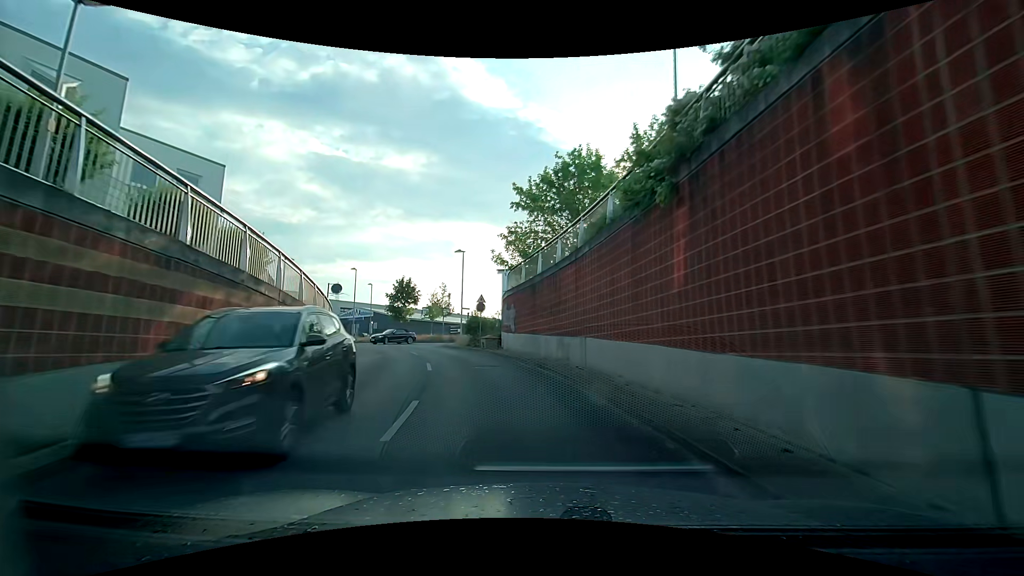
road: unclassified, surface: asphalt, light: Day
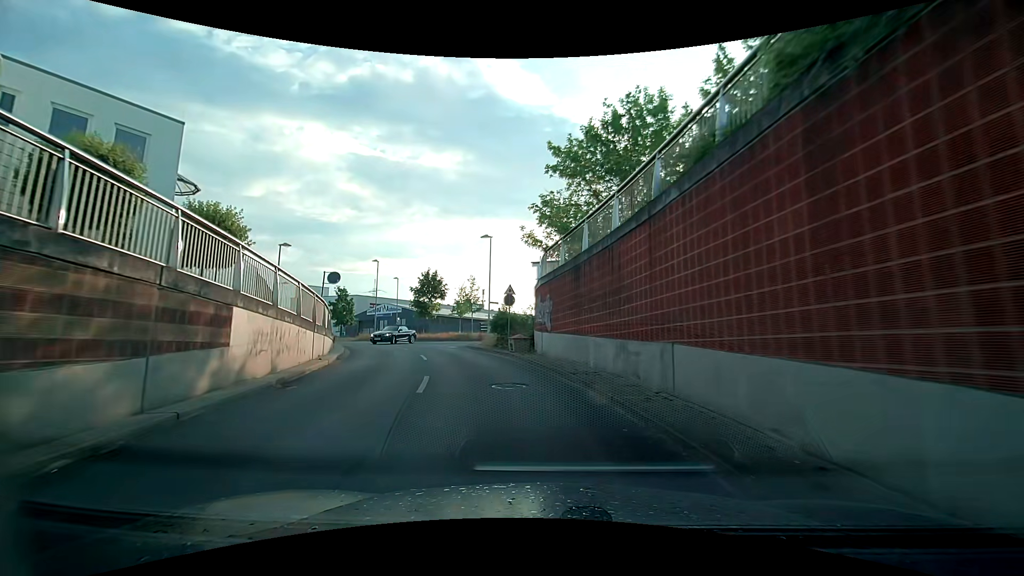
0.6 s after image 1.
(-0.1, +5.5) m; -3°
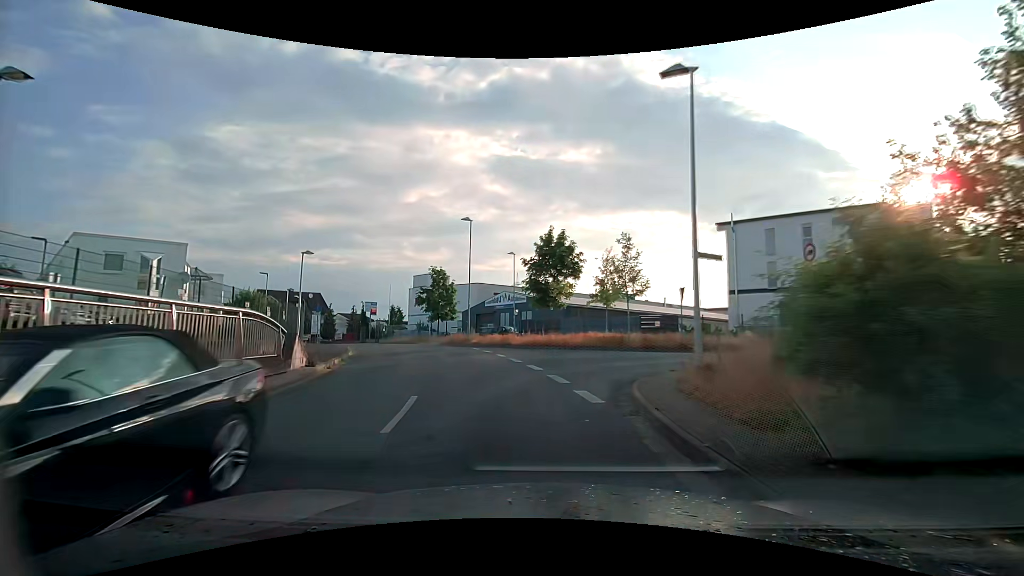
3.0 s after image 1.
(-3.2, +21.3) m; -16°
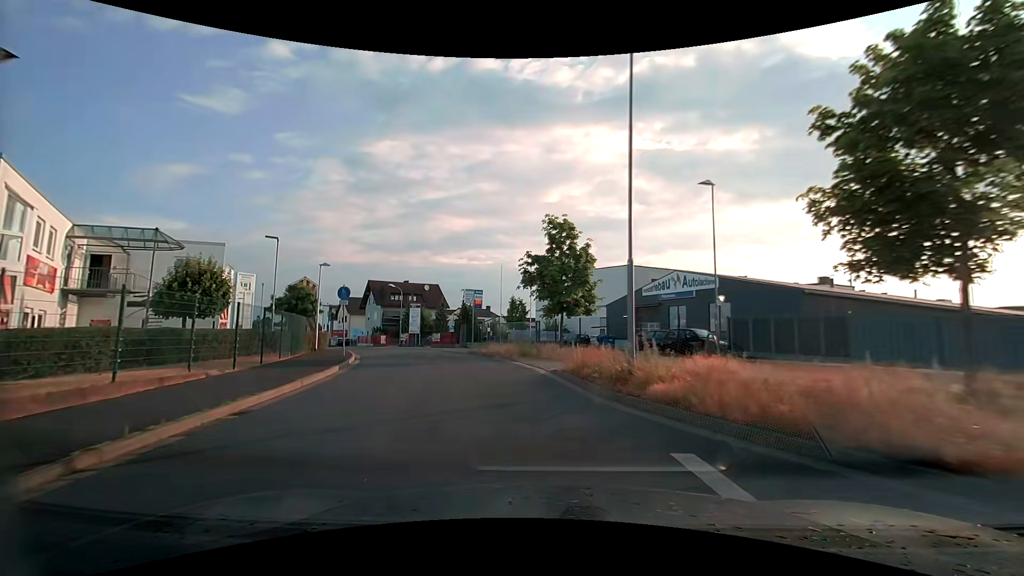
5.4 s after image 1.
(-3.5, +21.9) m; -17°
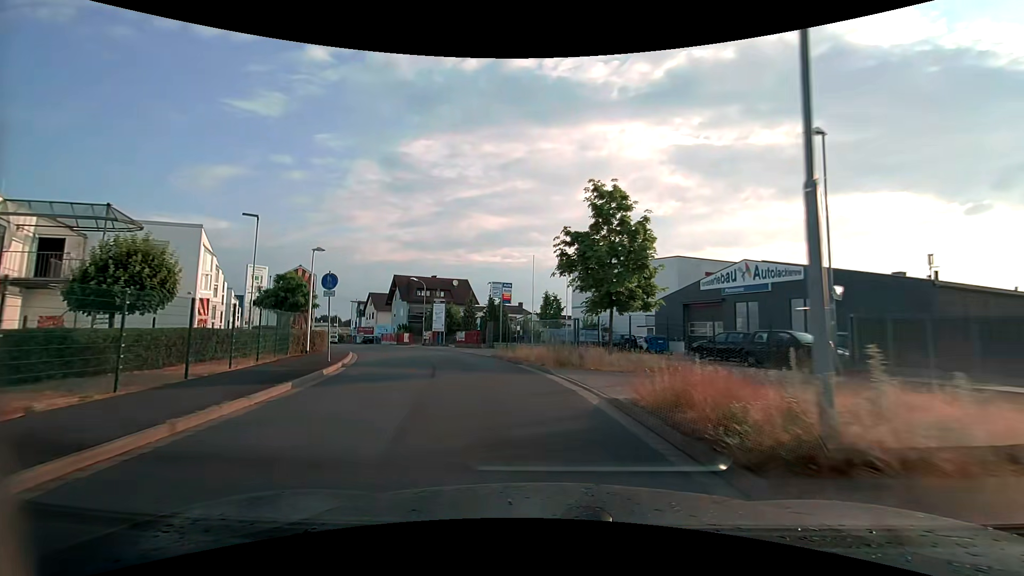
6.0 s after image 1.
(-0.2, +5.7) m; -4°
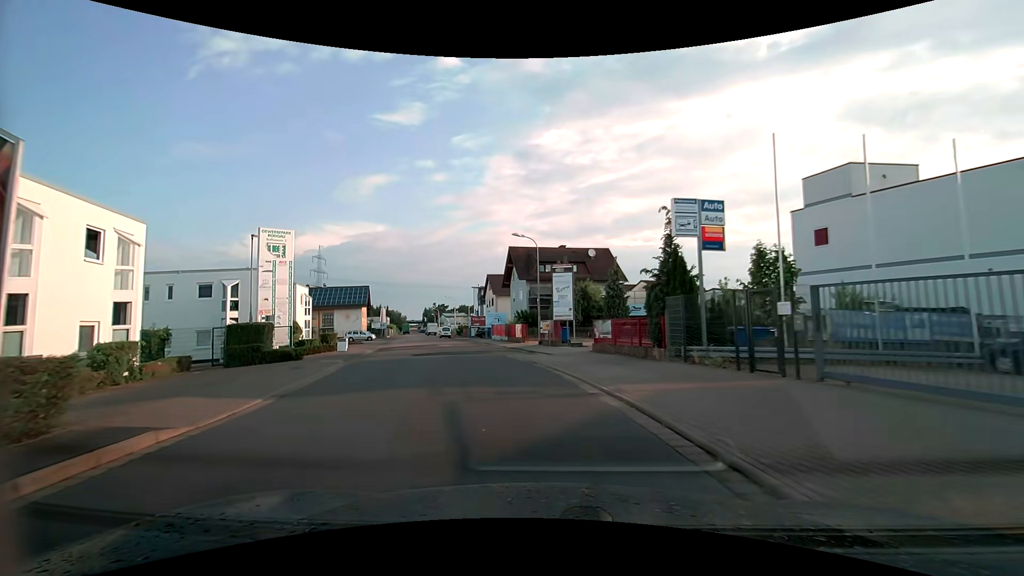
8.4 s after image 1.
(-3.2, +22.7) m; -16°
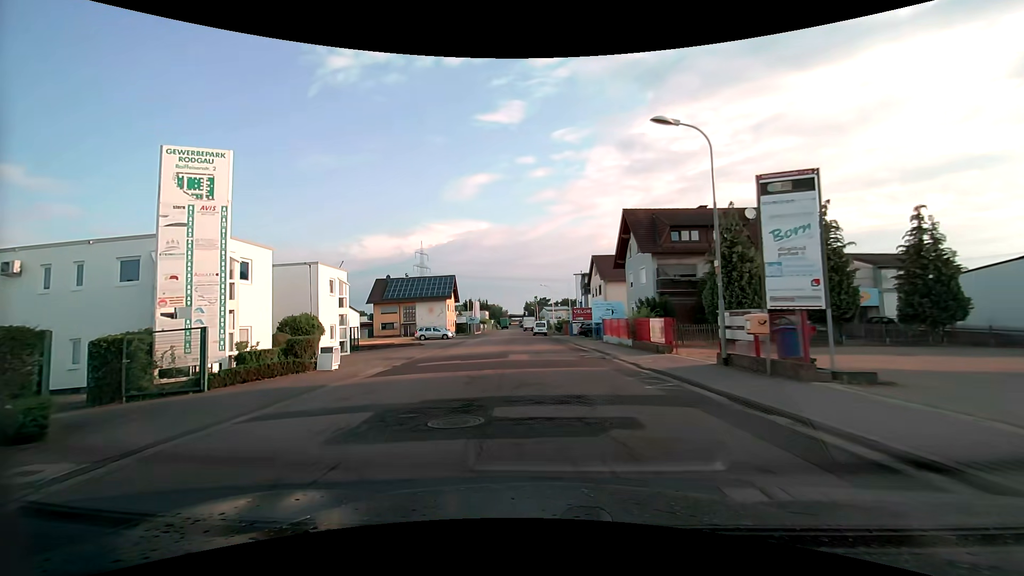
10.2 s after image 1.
(-1.8, +17.4) m; -12°
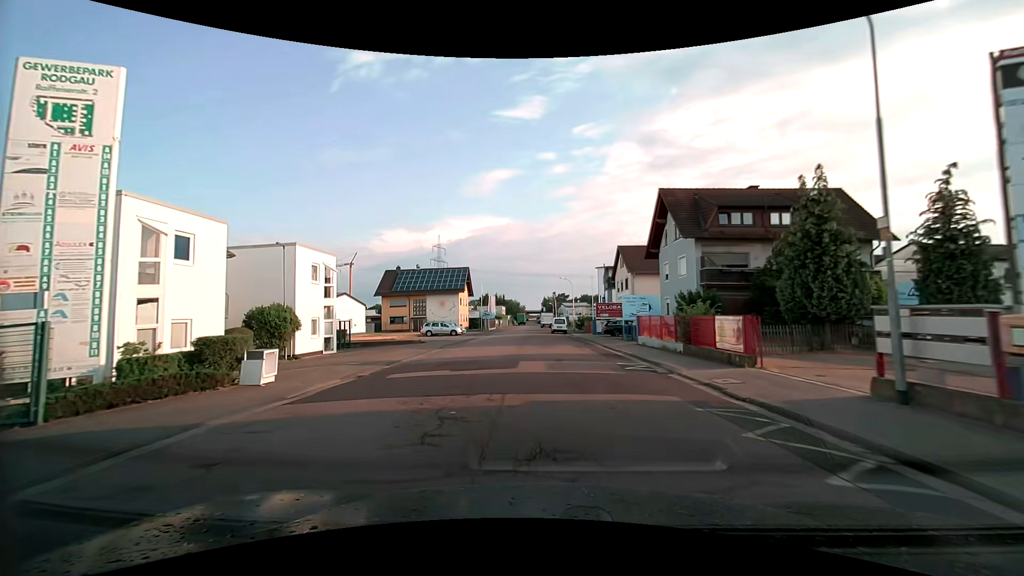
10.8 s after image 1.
(-0.2, +5.9) m; -2°
(0, +10) (-1, +20) (-1, +30) (-1, +40) (-2, +50) (-2, +60) (-3, +70) (-3, +80) (-3, +90) (-4, +100) m
